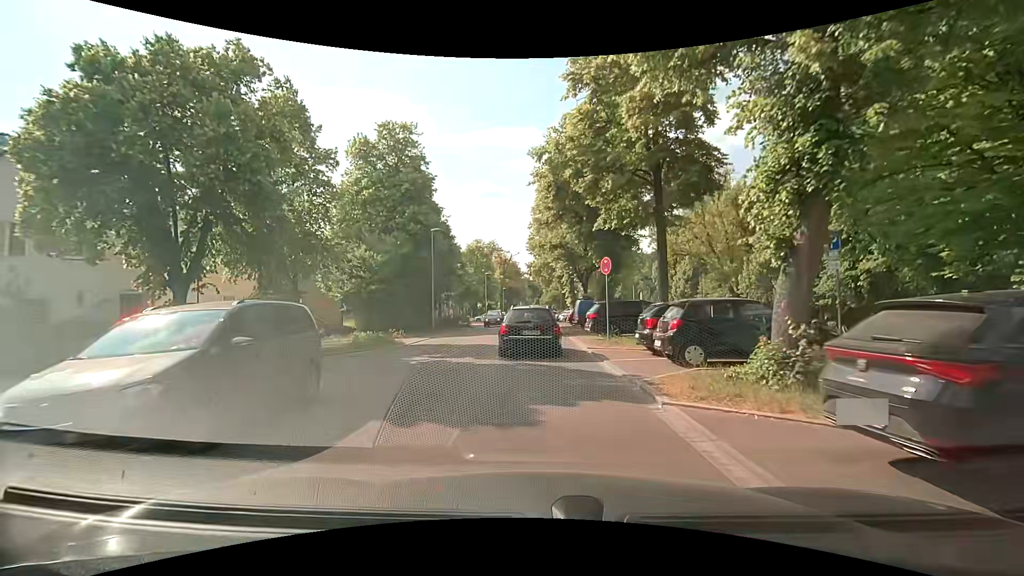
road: residential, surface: asphalt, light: Day
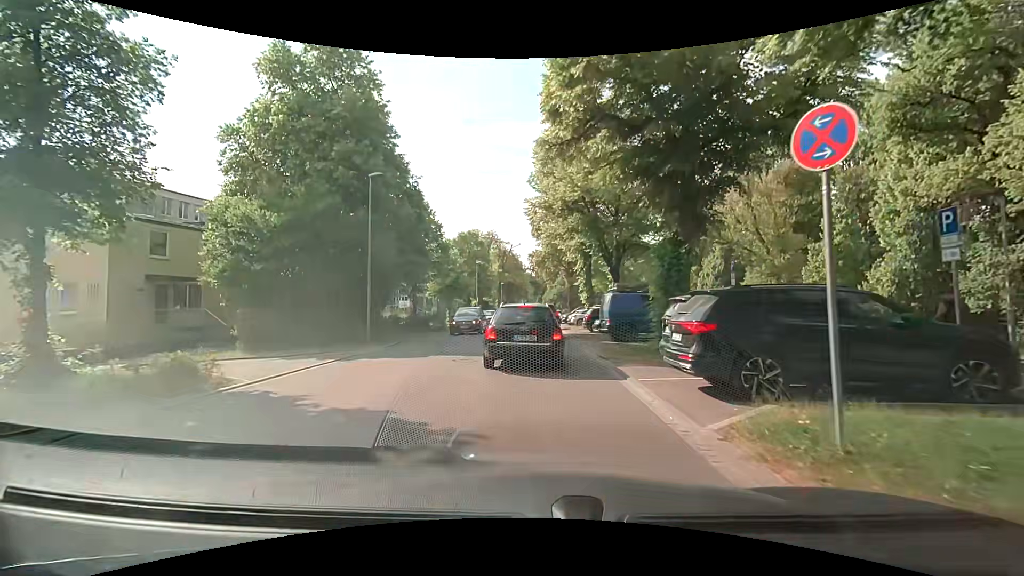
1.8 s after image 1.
(0.0, +13.5) m; +1°
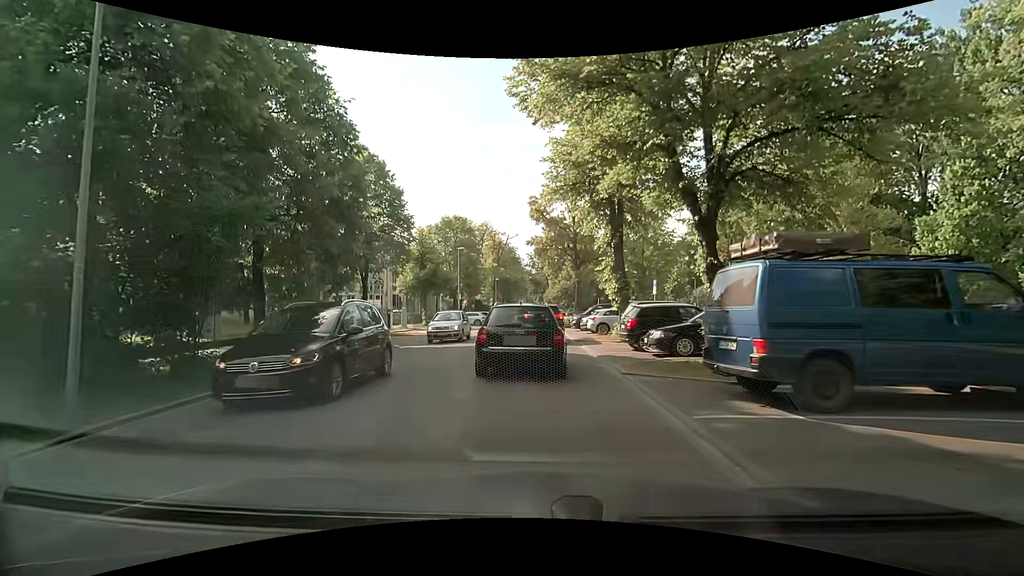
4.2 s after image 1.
(-0.3, +13.0) m; -2°
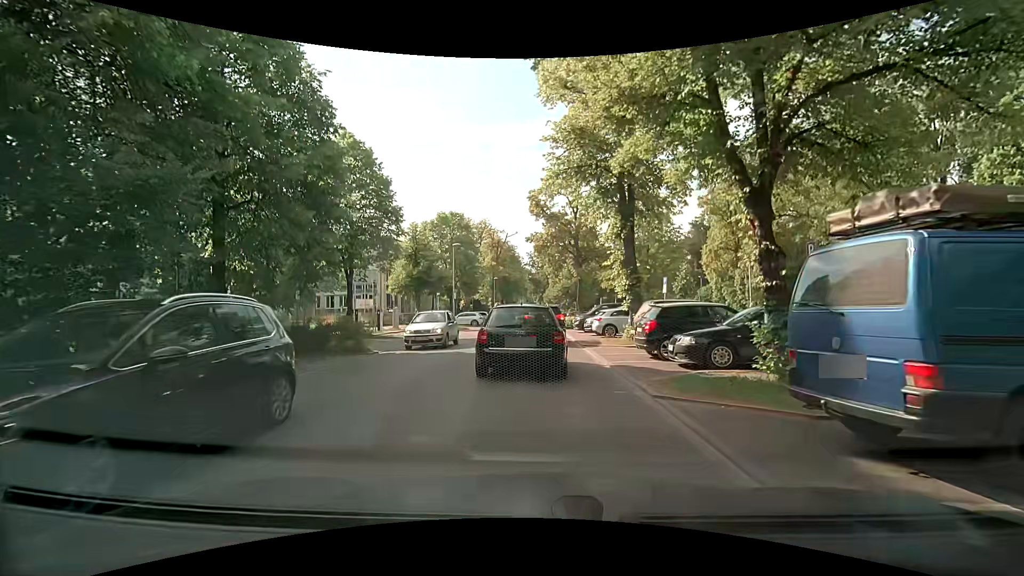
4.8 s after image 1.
(0.0, +2.6) m; +1°
